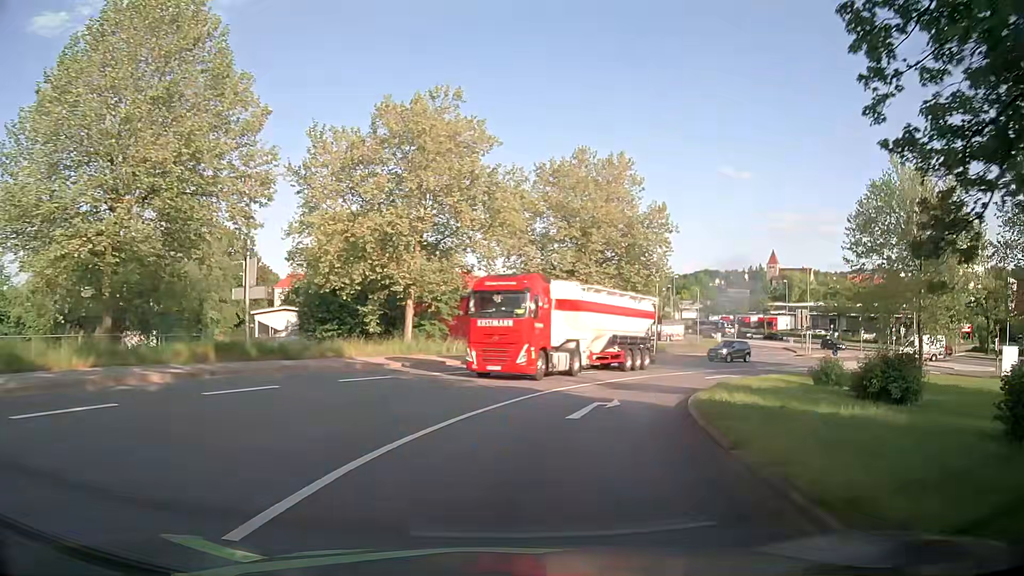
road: primary_link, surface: asphalt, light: Day
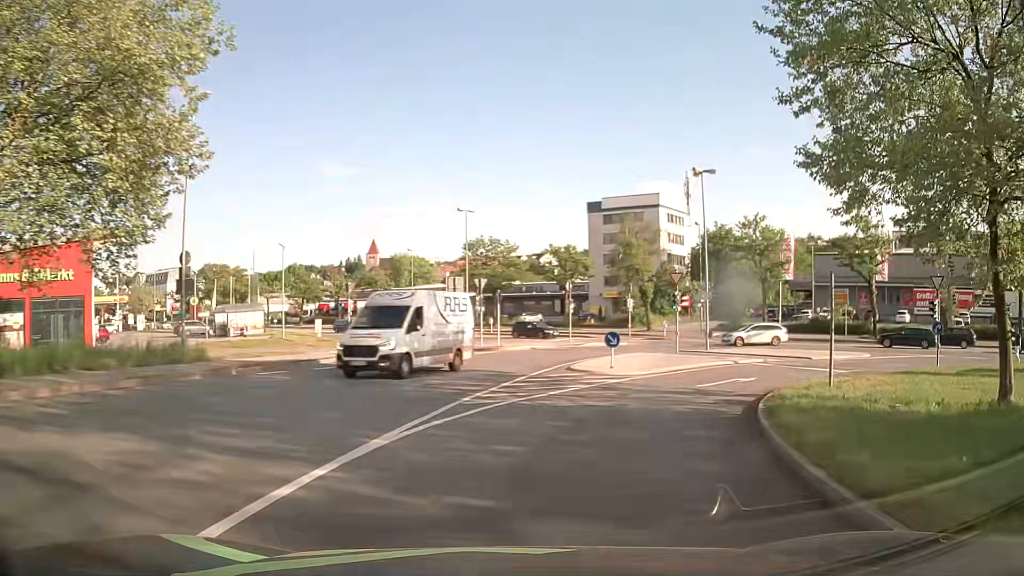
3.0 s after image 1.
(+9.0, +31.4) m; +34°
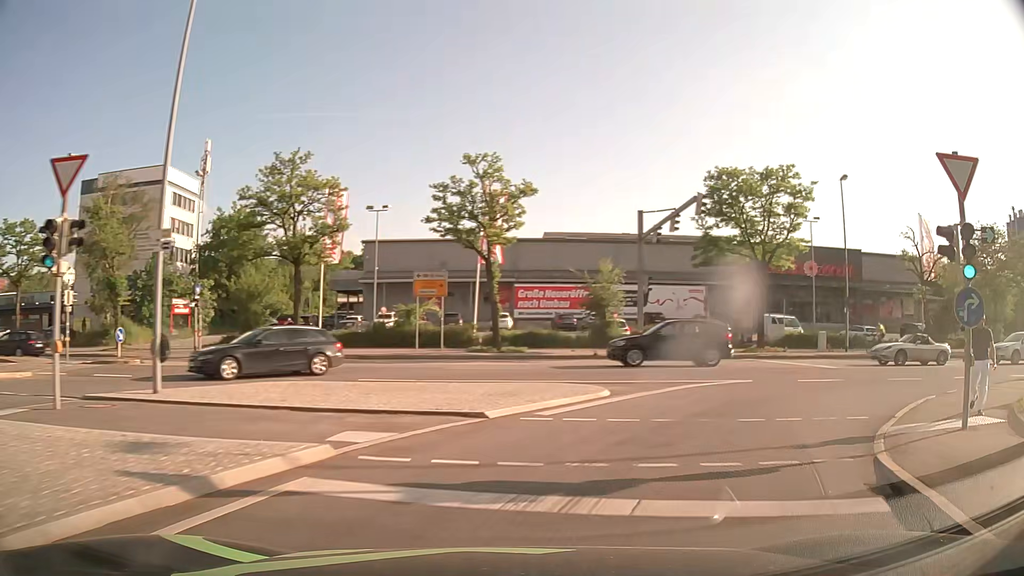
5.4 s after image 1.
(+7.3, +22.7) m; +40°
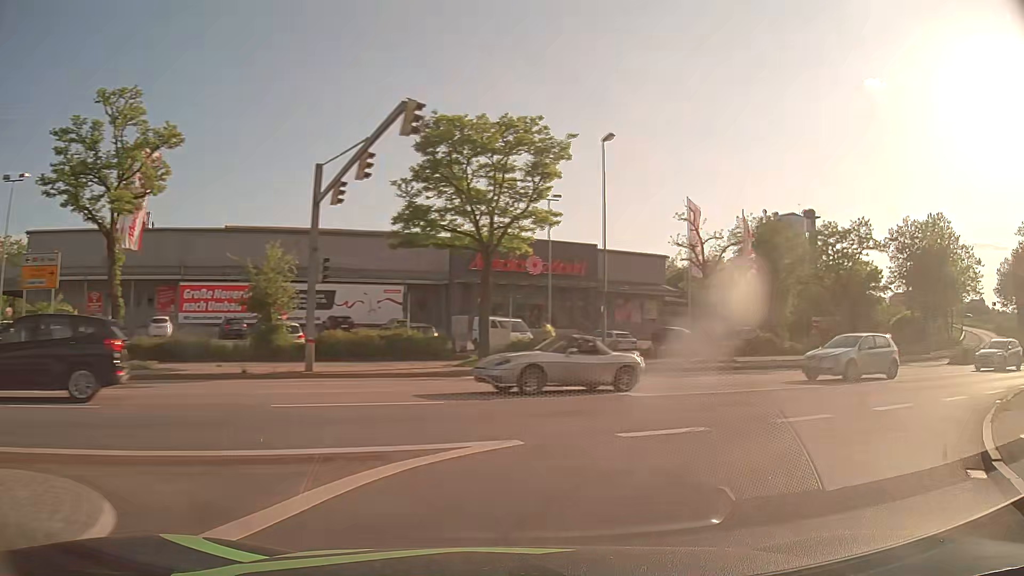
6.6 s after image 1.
(+2.3, +10.1) m; +26°
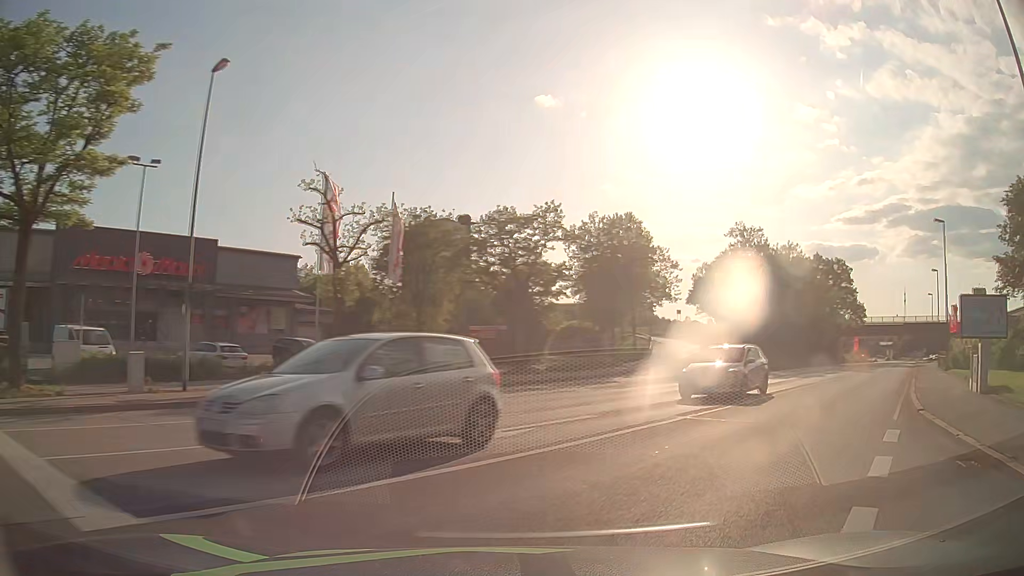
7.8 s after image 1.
(+2.3, +9.3) m; +30°
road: primary
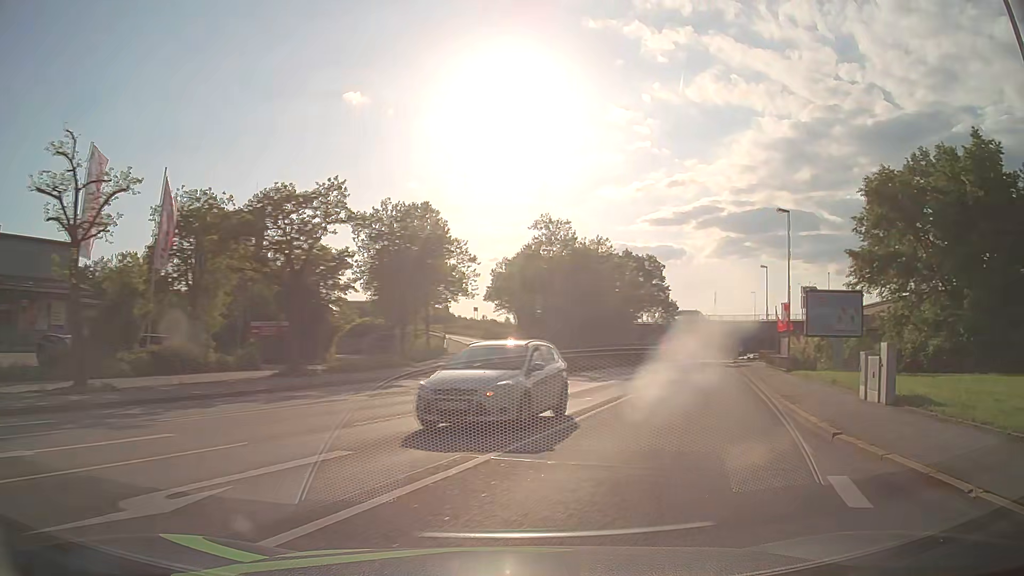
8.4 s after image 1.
(+0.7, +4.8) m; +17°
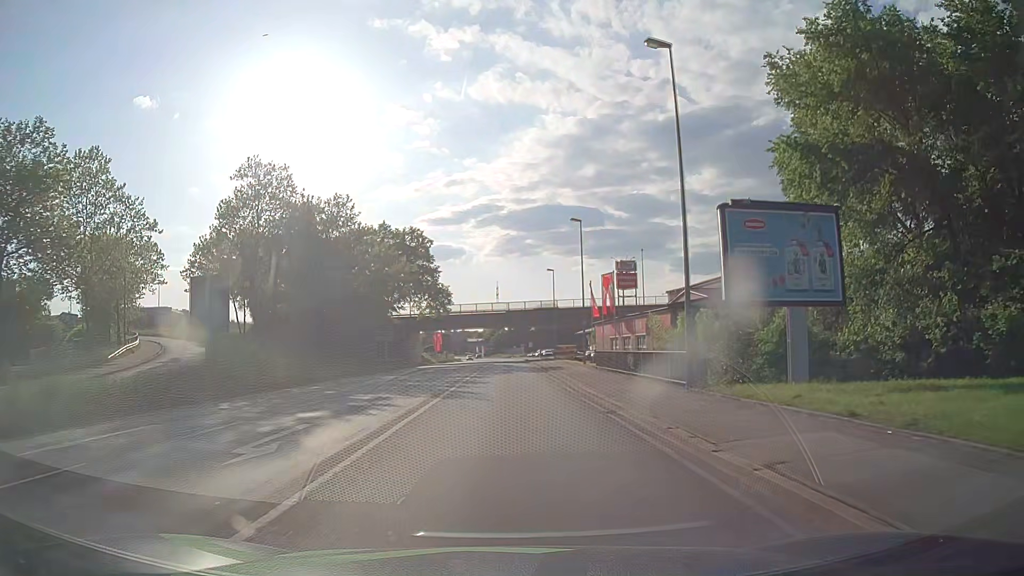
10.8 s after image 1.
(+7.2, +23.7) m; +20°
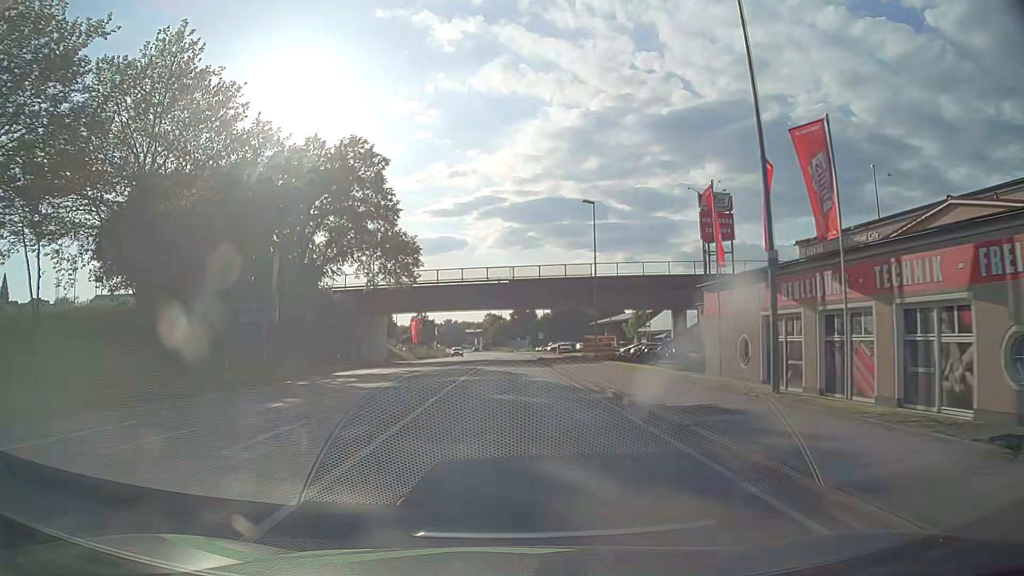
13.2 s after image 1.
(-0.2, +34.1) m; 0°
(0, +10) (0, +20) (0, +30) (0, +40) (0, +50) (0, +60) (0, +70) (+1, +80) (+1, +90) (+1, +100) m
